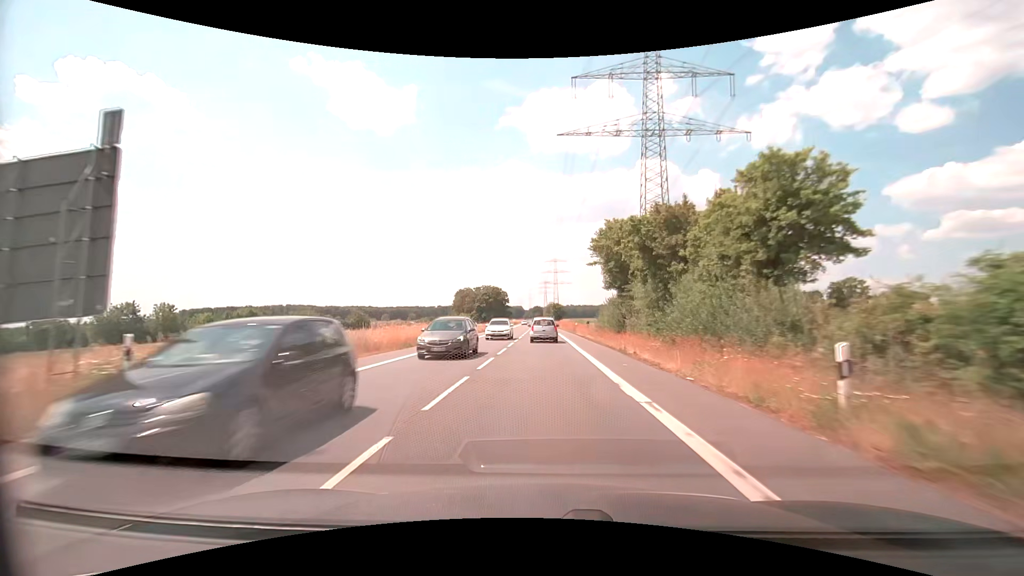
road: secondary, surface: asphalt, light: Day
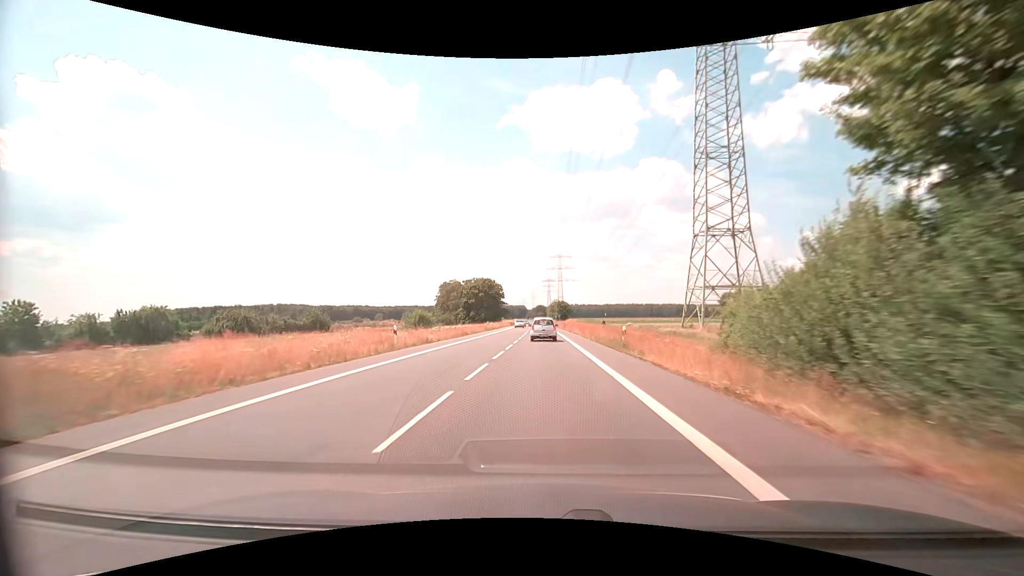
(-0.1, +32.7) m; 0°
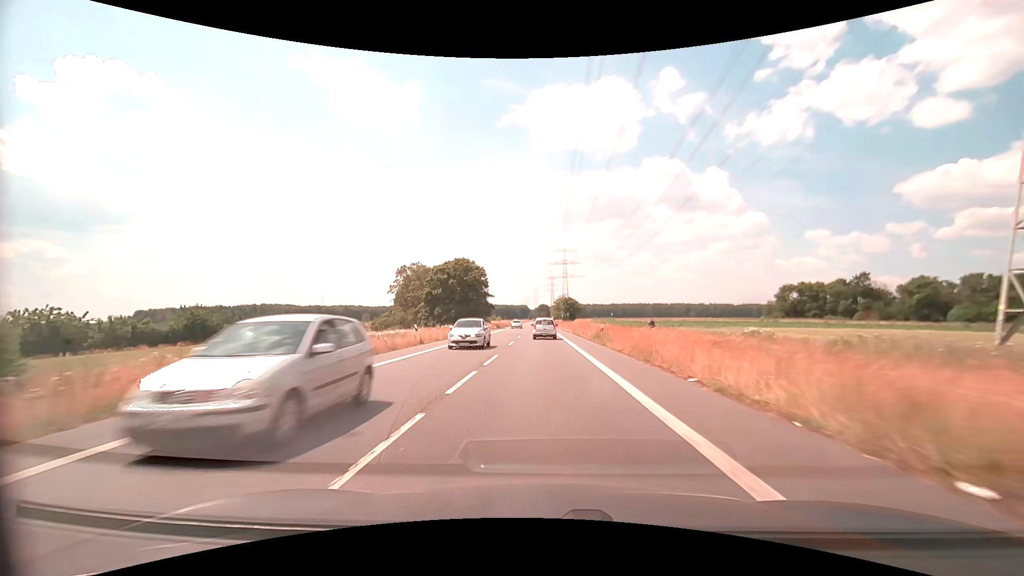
(+0.1, +44.1) m; 0°
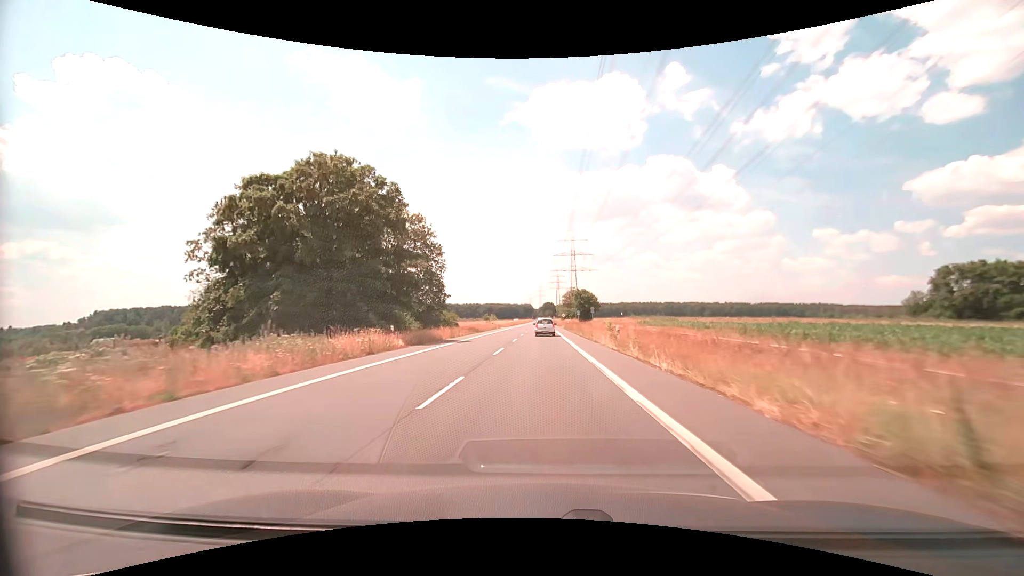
(-0.2, +55.8) m; 0°
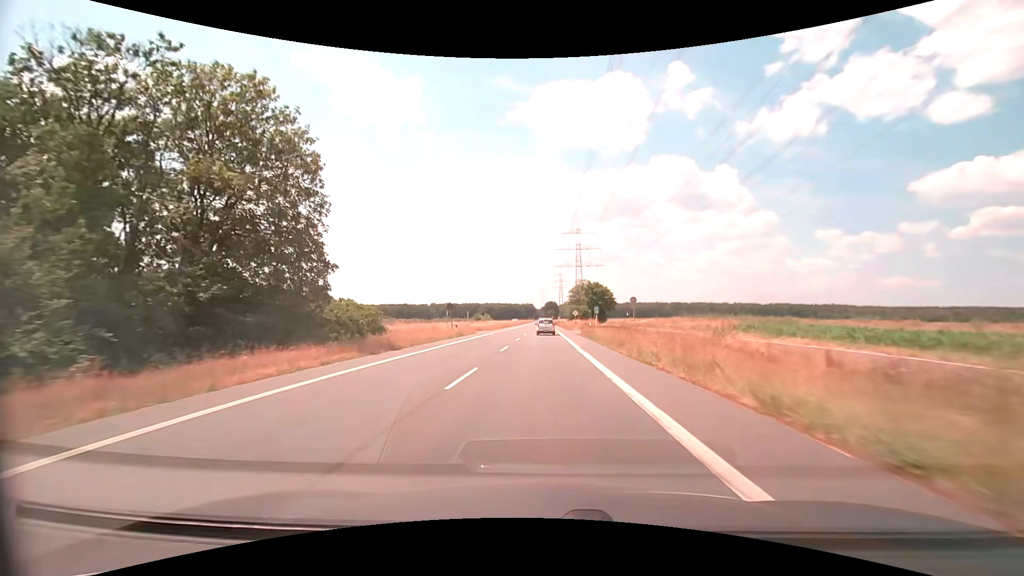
(-0.1, +33.8) m; 0°
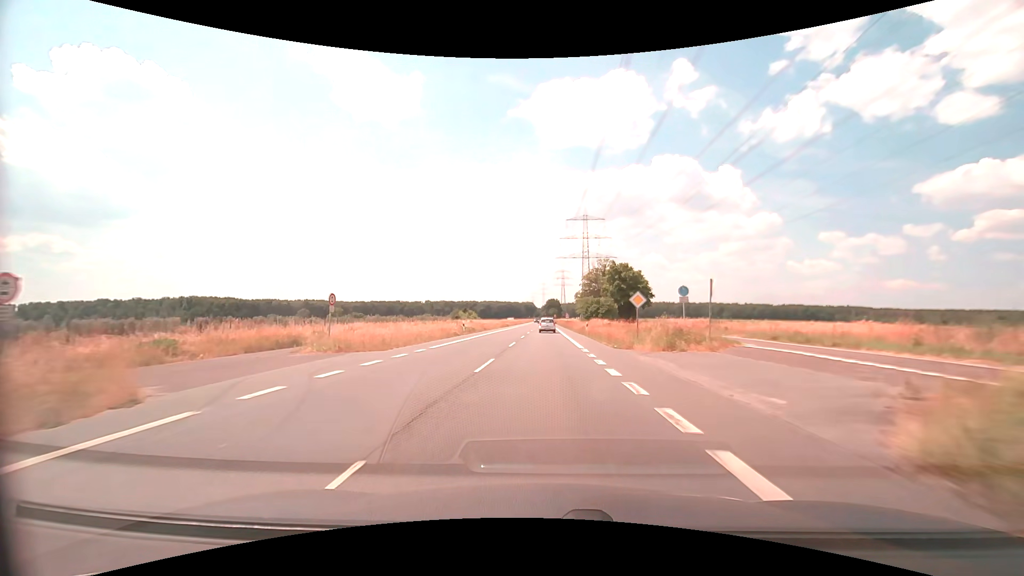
(-0.1, +45.4) m; 0°
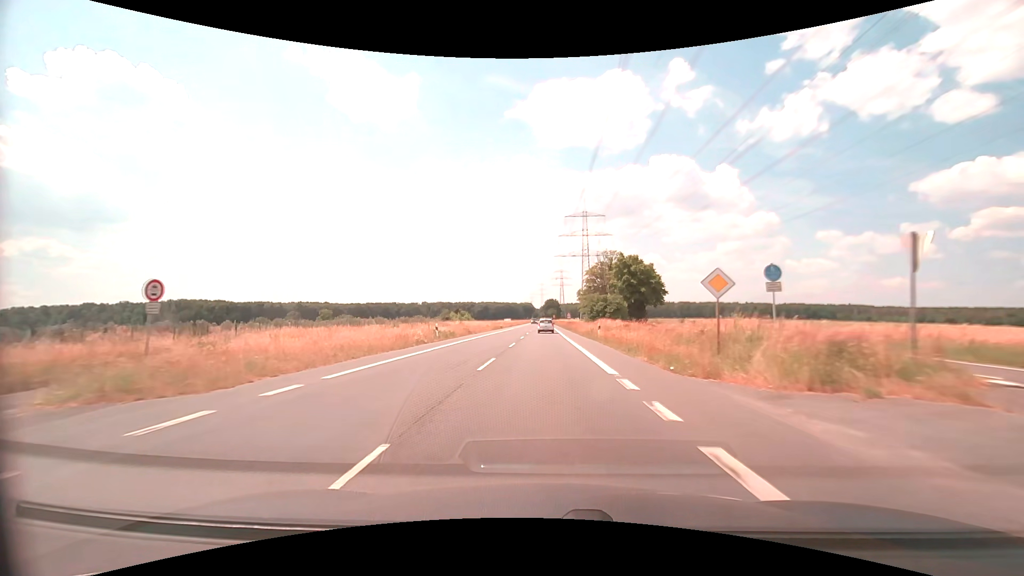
(0.0, +11.3) m; 0°
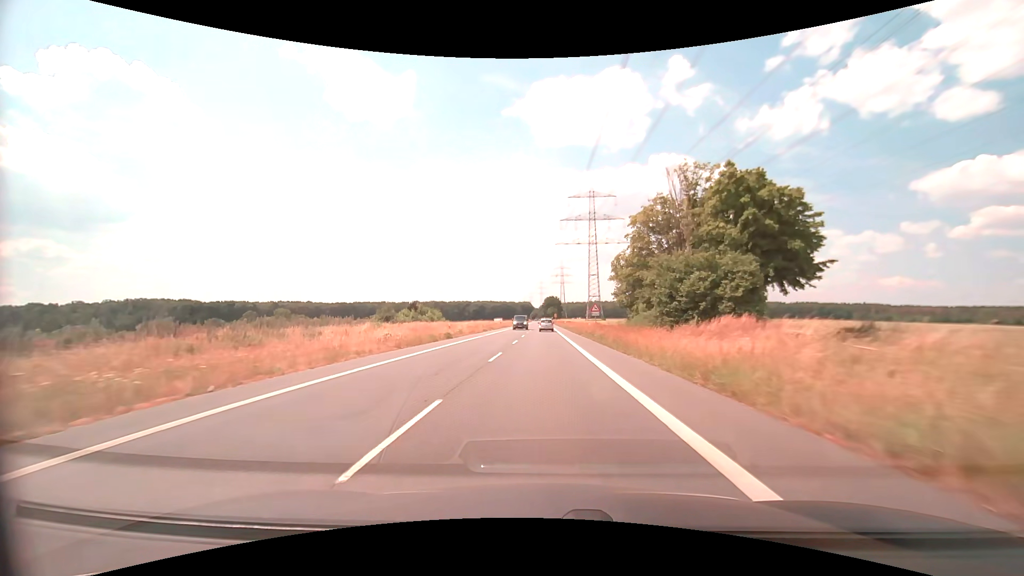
(0.0, +45.0) m; 0°
(0, +10) (0, +20) (0, +30) (0, +40) (0, +50) (0, +60) (0, +70) (0, +80) (0, +90) (0, +100) m
